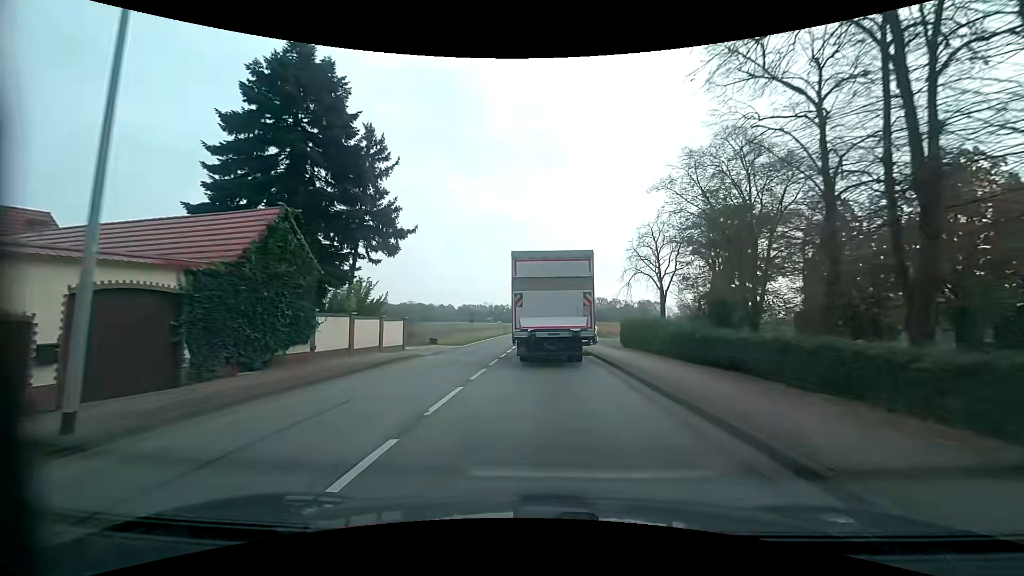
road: primary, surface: asphalt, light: Day
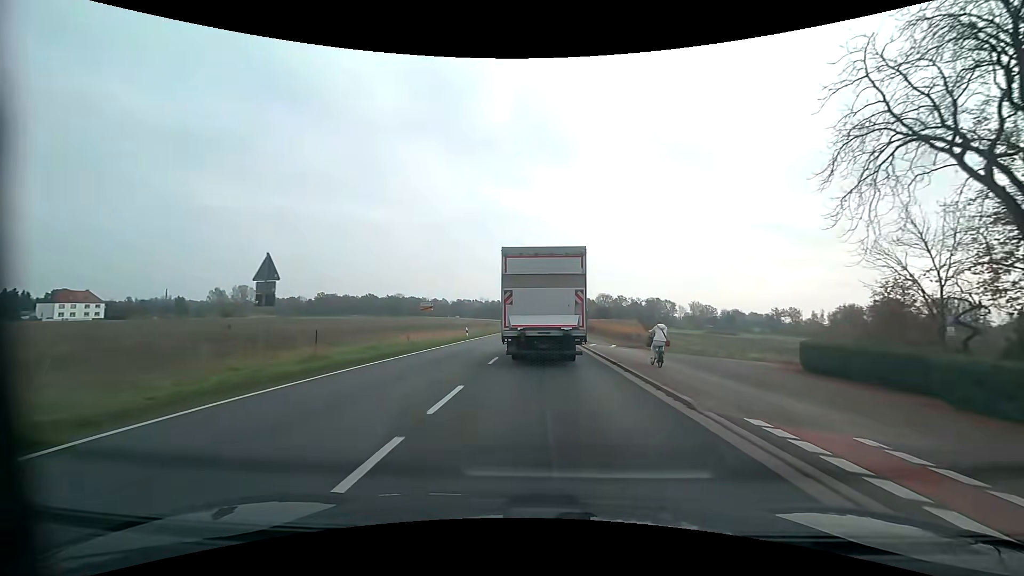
(-0.1, +41.4) m; 0°
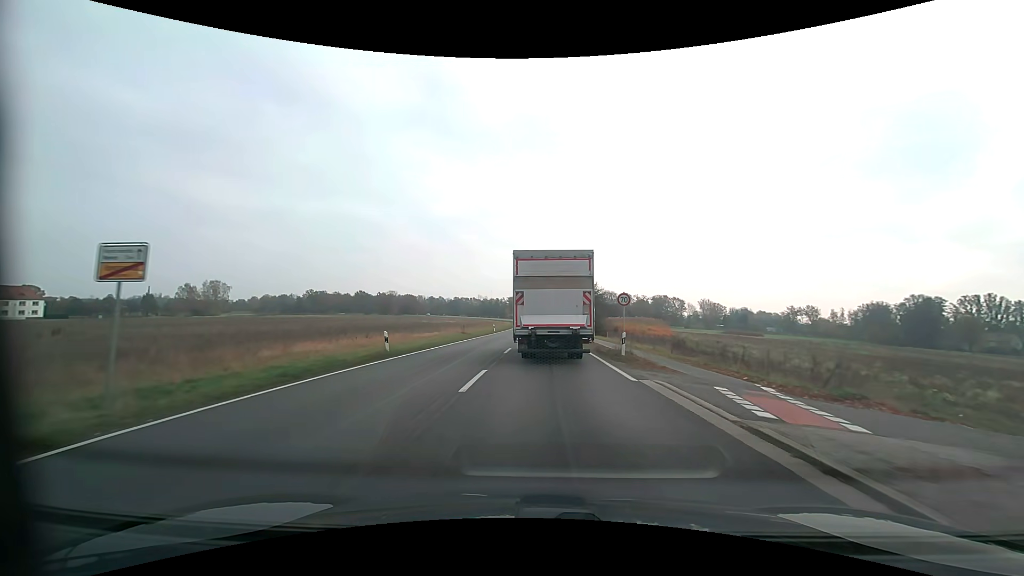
(-0.1, +24.5) m; 0°
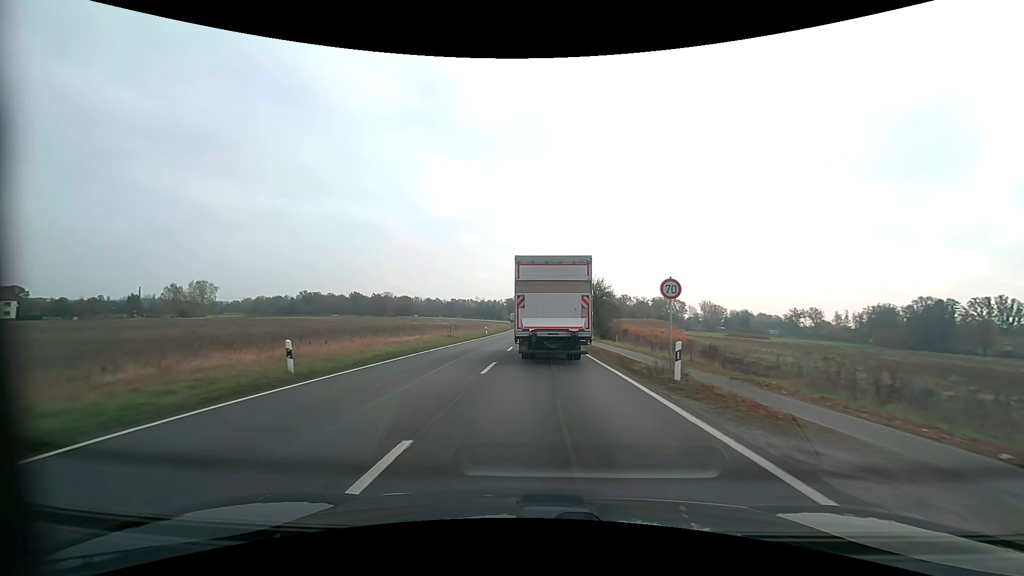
(0.0, +8.2) m; 0°
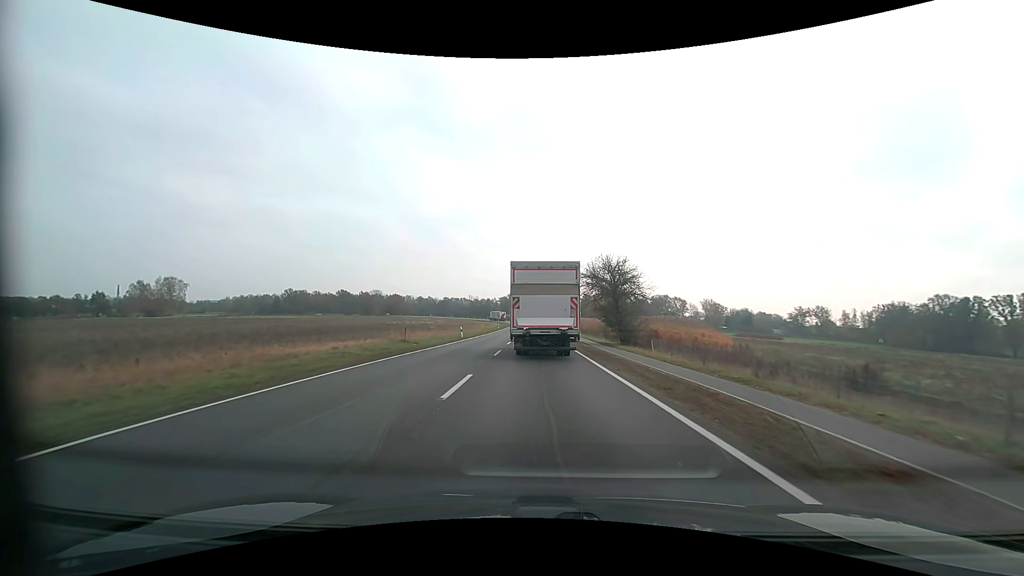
(+0.1, +16.8) m; +1°
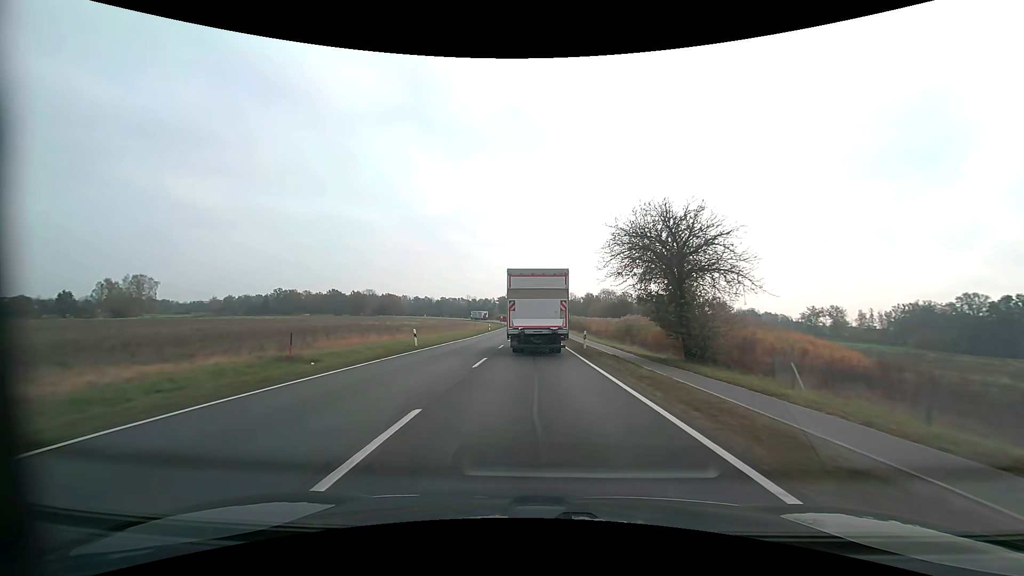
(0.0, +17.5) m; 0°
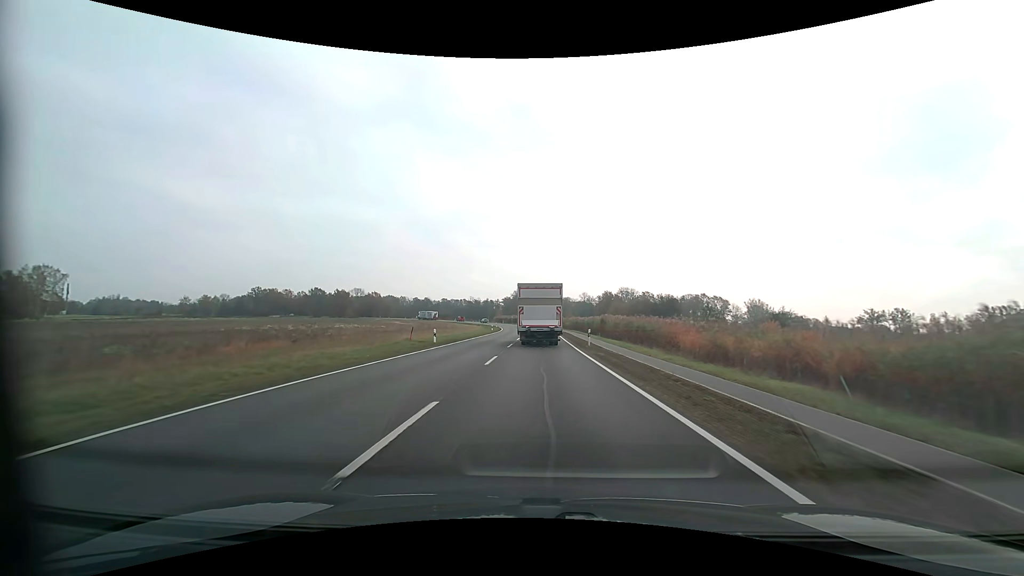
(-0.6, +47.7) m; -1°
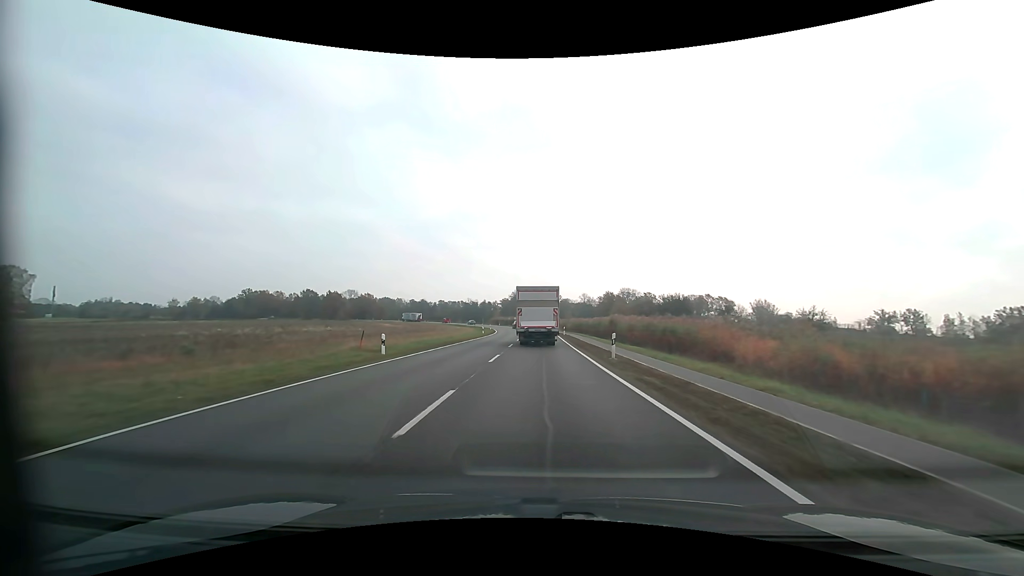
(0.0, +10.4) m; 0°
(0, +10) (0, +20) (0, +30) (0, +40) (0, +50) (0, +60) (0, +70) (-1, +80) (-2, +90) (-3, +100) m
